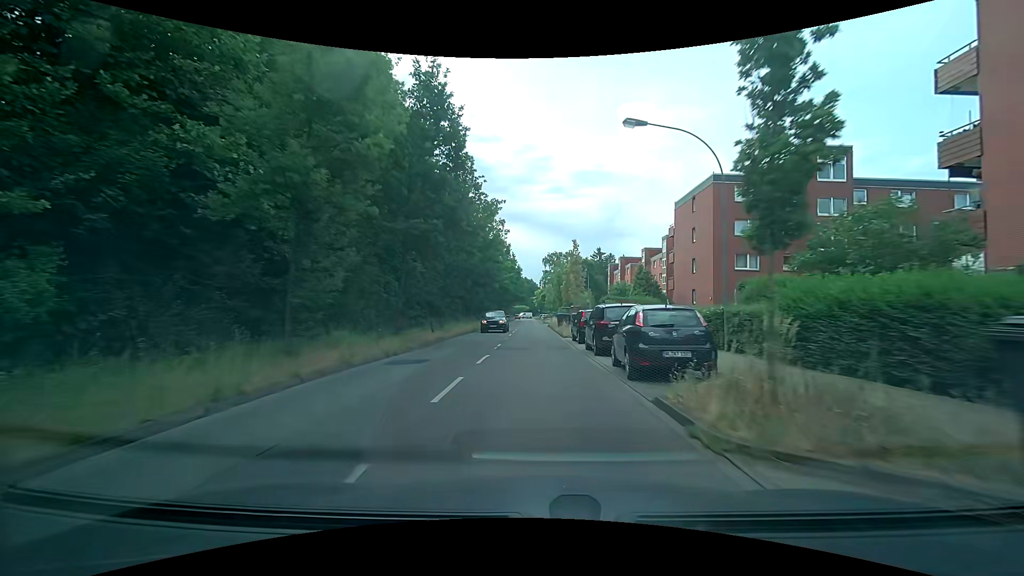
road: secondary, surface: asphalt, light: Day
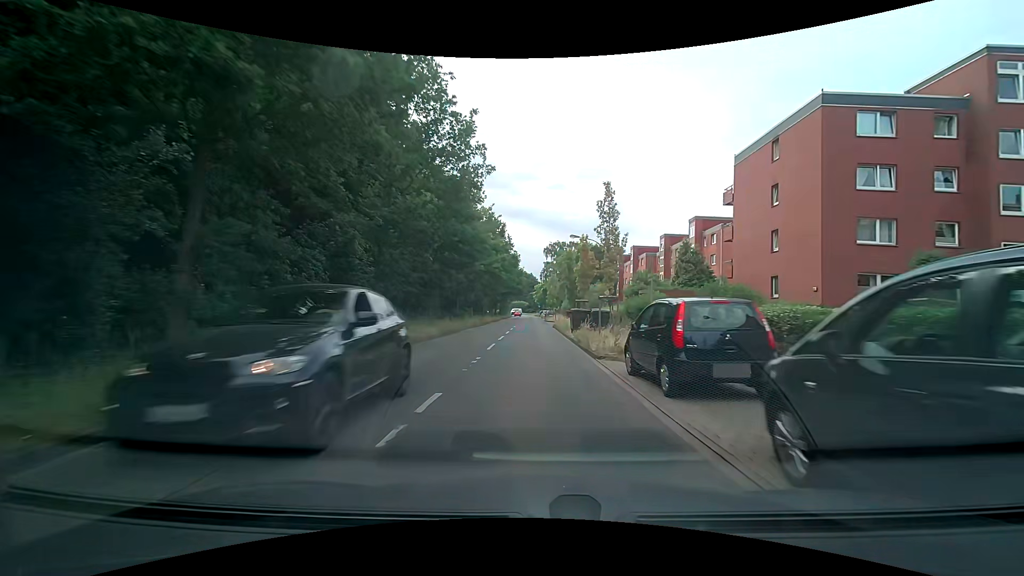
(0.0, +14.8) m; 0°
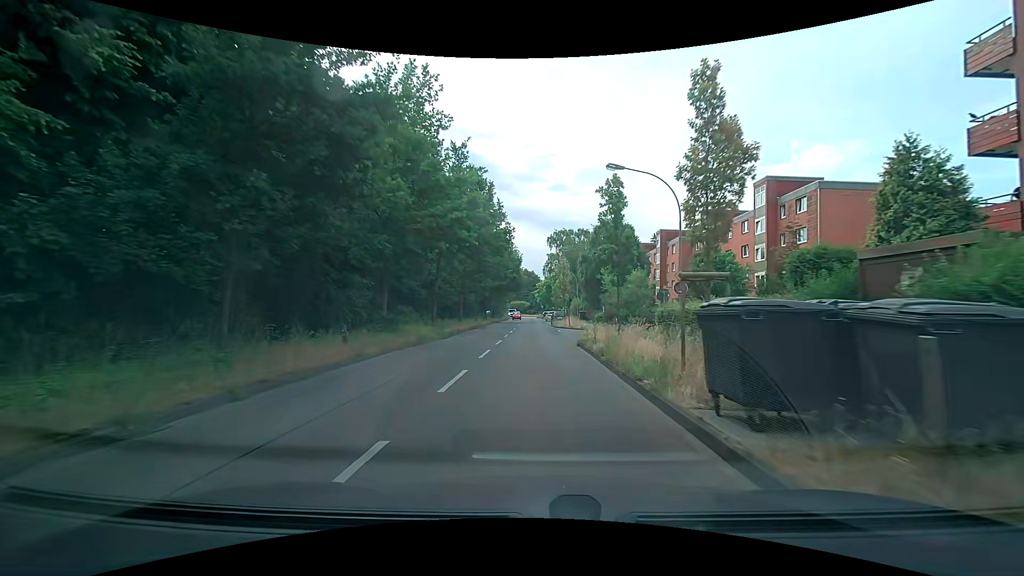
(0.0, +21.1) m; 0°
(0, +10) (0, +20) (0, +30) (0, +40) (0, +50) (0, +60) (0, +70) (0, +80) (0, +90) (0, +100) m
